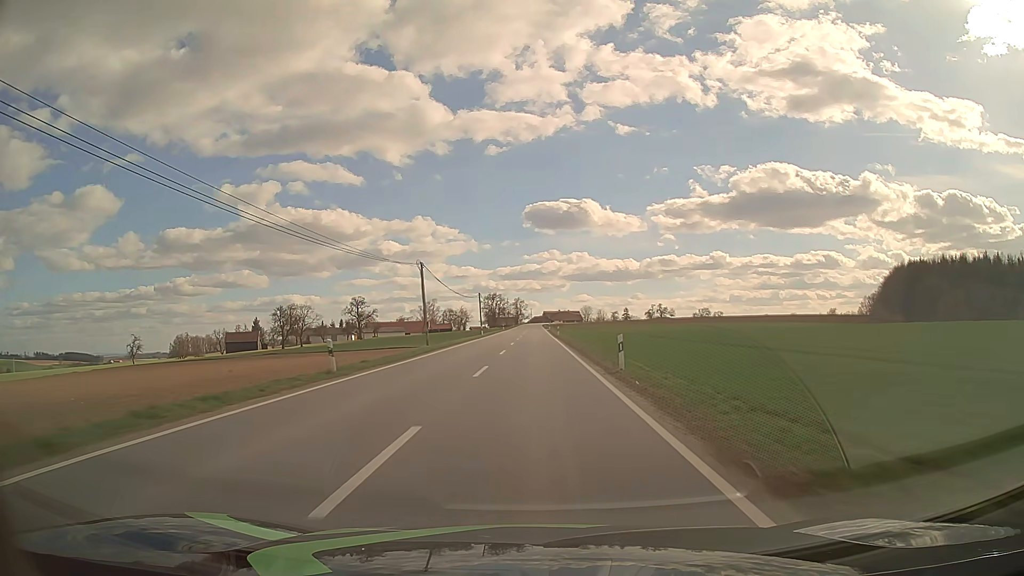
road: tertiary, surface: asphalt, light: Day
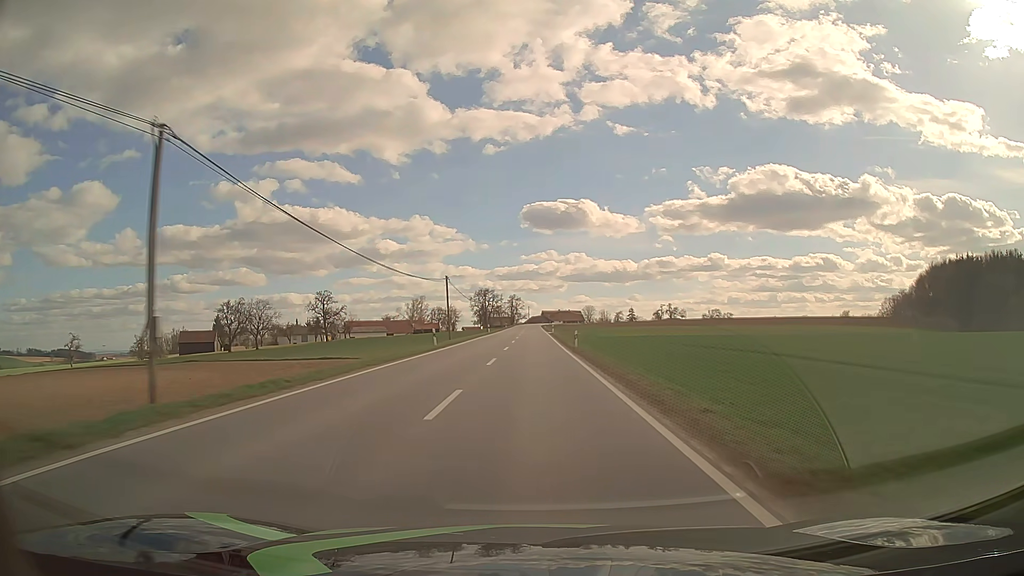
(+0.1, +31.6) m; 0°
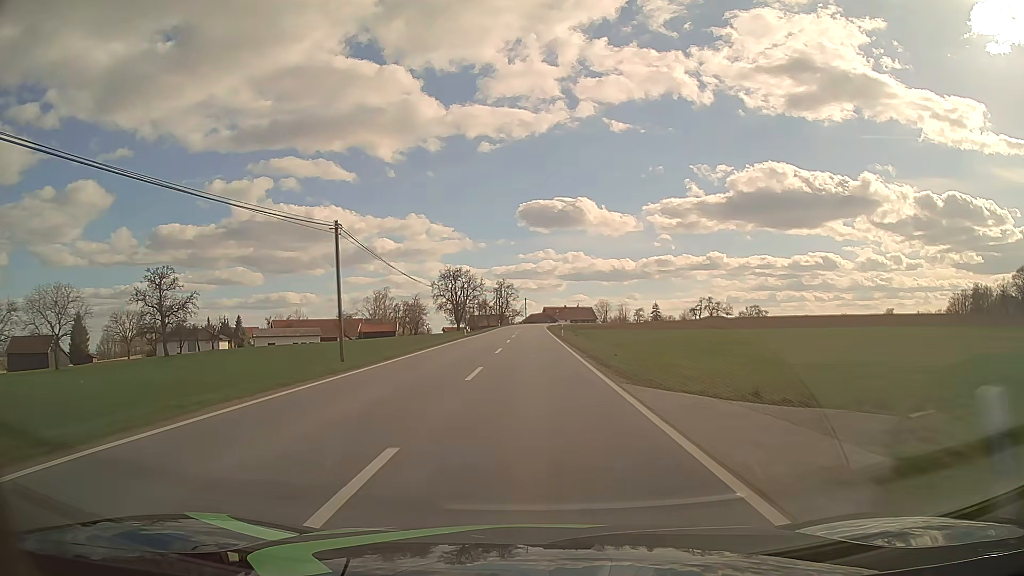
(0.0, +78.8) m; 0°
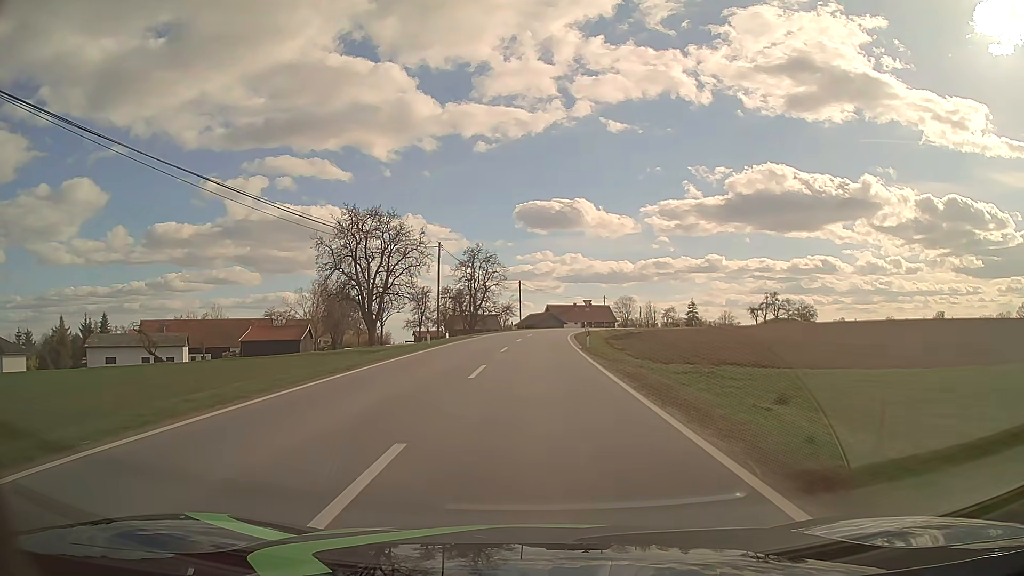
(-0.3, +71.8) m; 0°
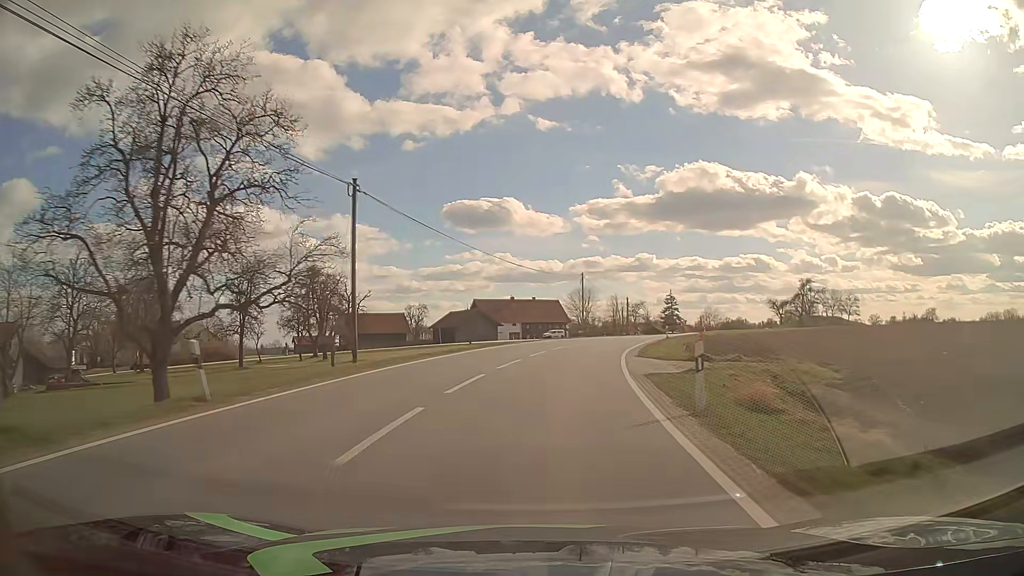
(+1.9, +61.6) m; +6°
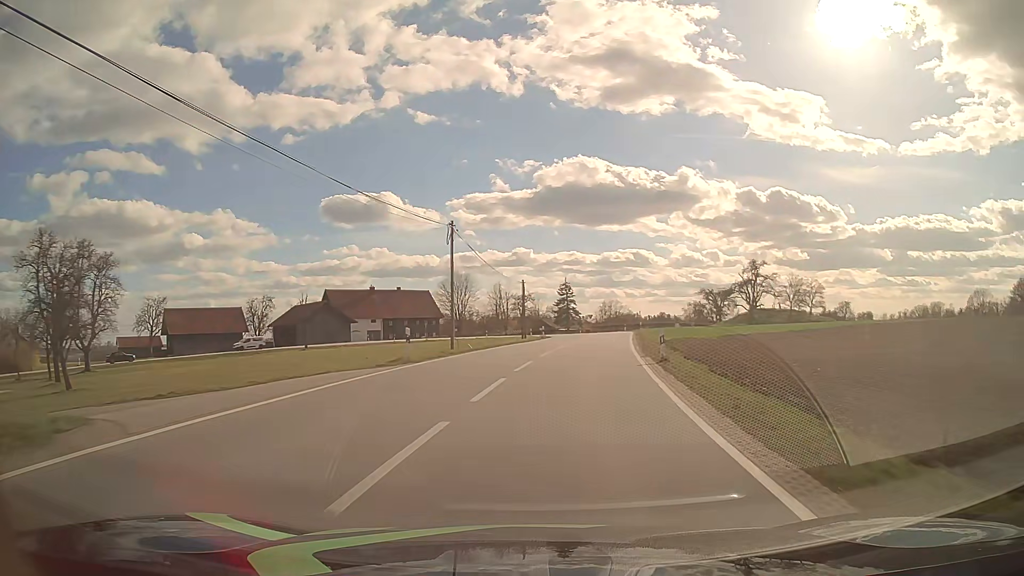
(+2.4, +31.0) m; +10°
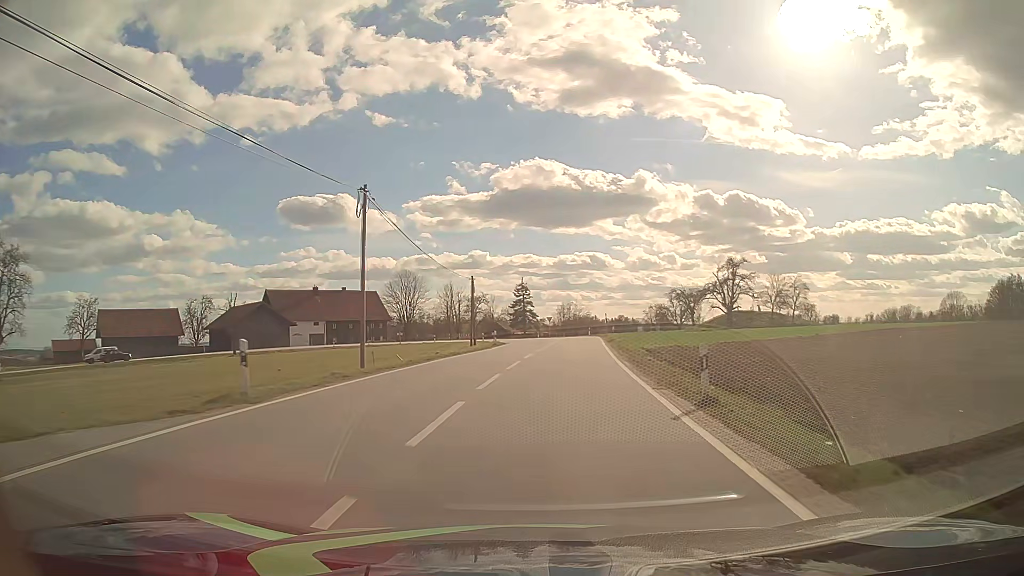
(+0.3, +9.4) m; +3°
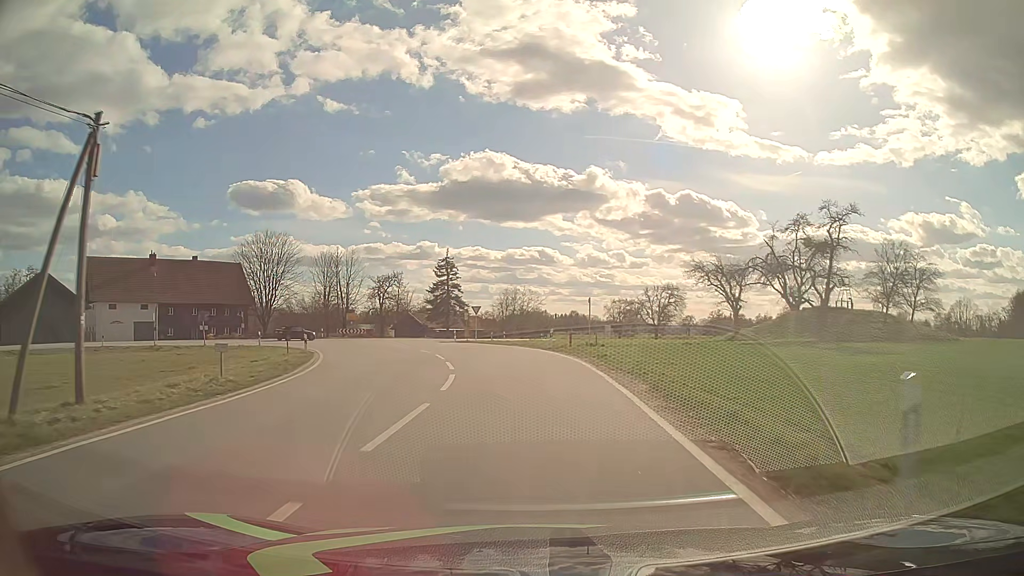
(+2.9, +41.8) m; +5°
(0, +10) (-1, +20) (-2, +30) (-5, +40) (-8, +49) (-14, +57) (-23, +60) (-30, +54) (-37, +46) (-43, +38) m
